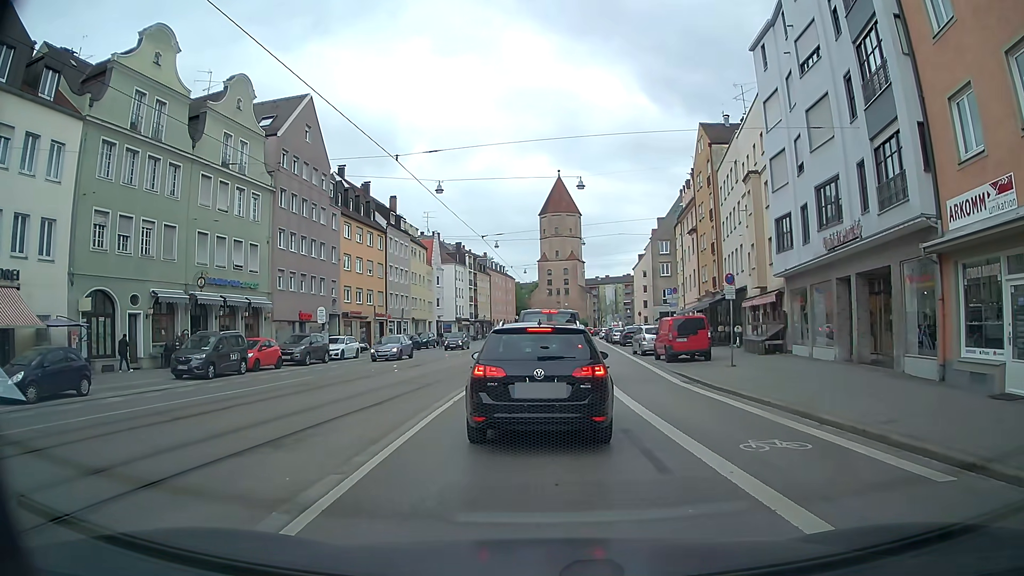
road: tertiary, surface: asphalt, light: Day
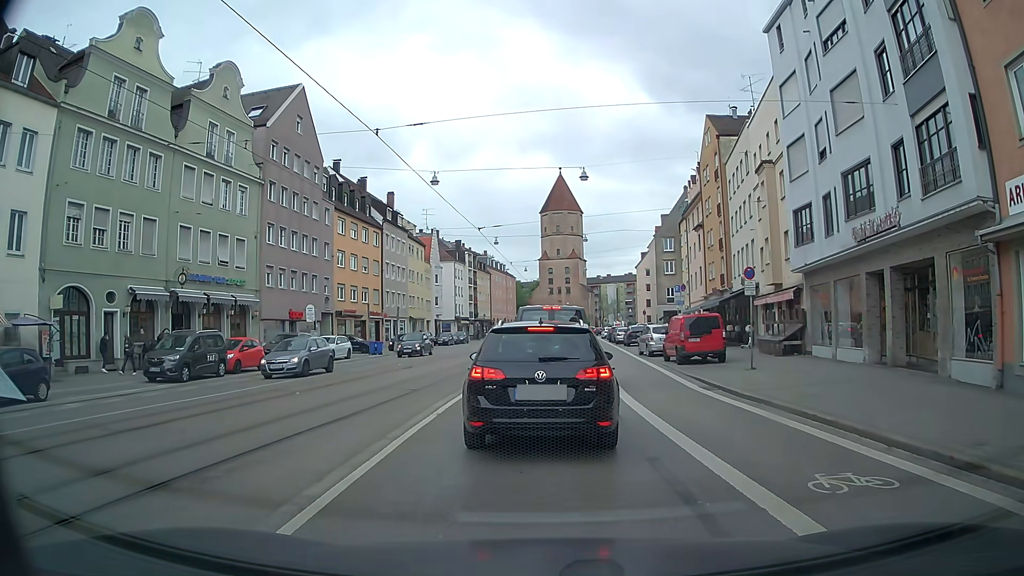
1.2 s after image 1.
(0.0, +2.1) m; +2°
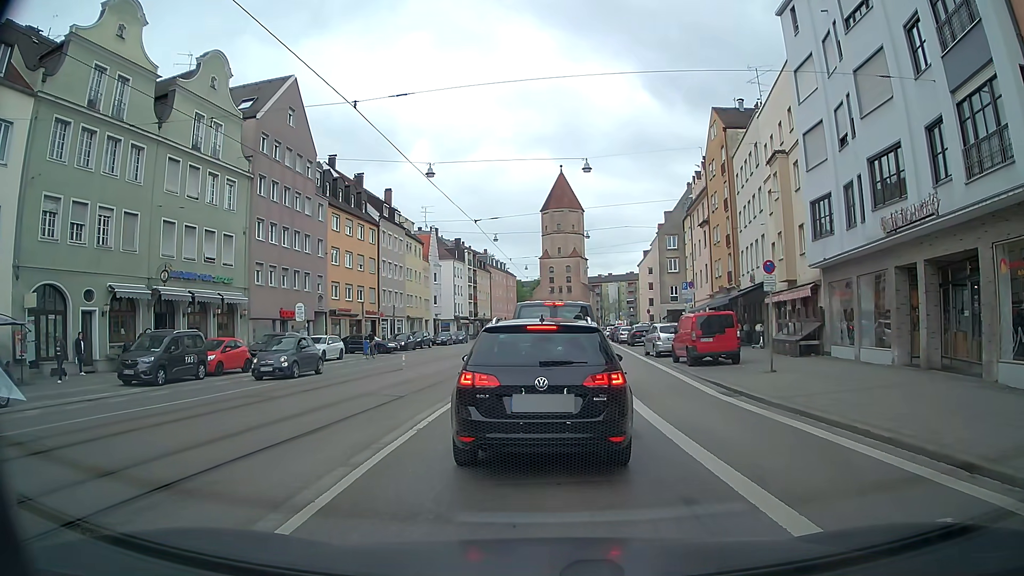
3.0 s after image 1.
(0.0, +1.7) m; 0°
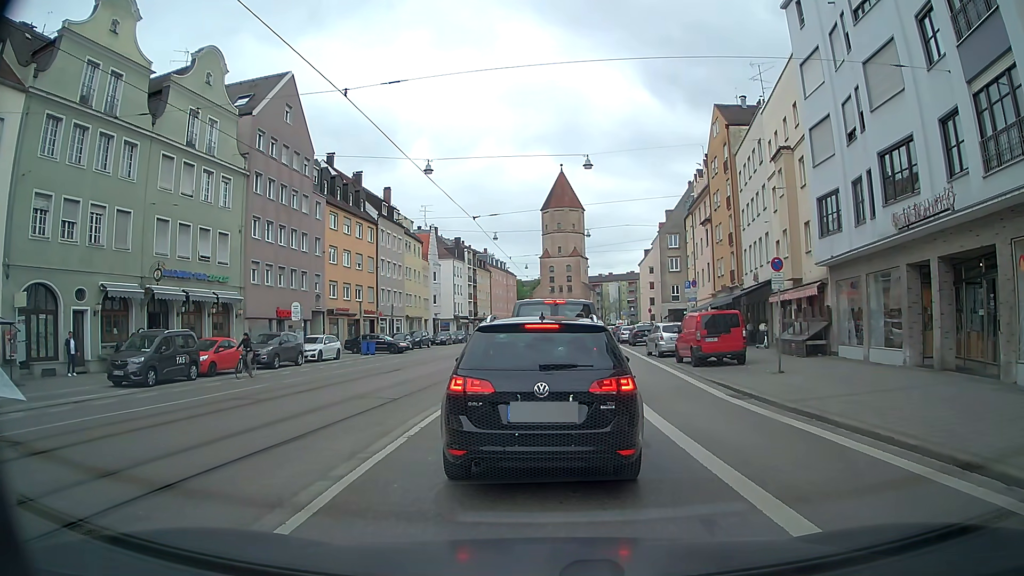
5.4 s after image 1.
(0.0, +0.7) m; 0°
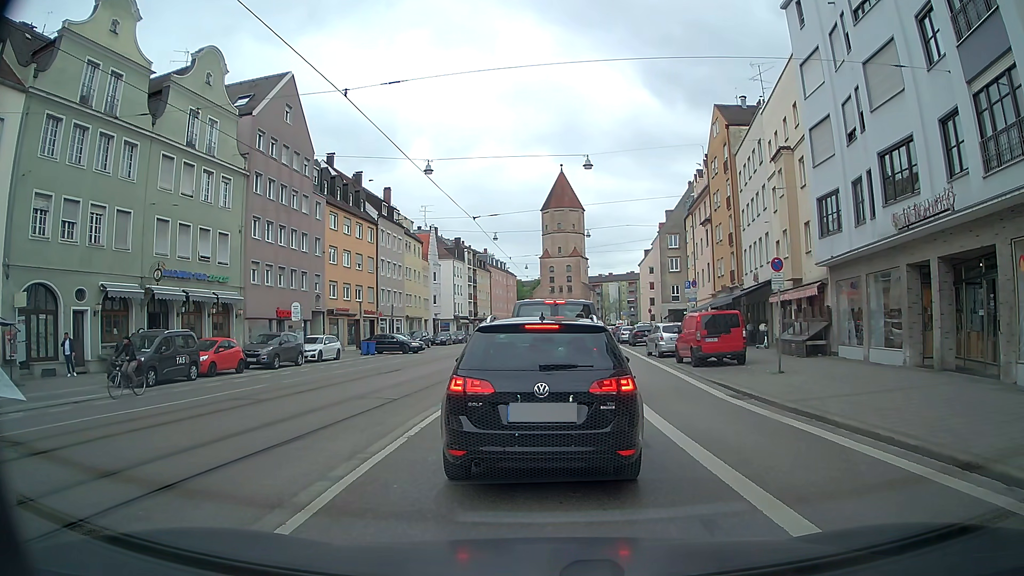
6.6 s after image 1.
(0.0, 0.0) m; 0°
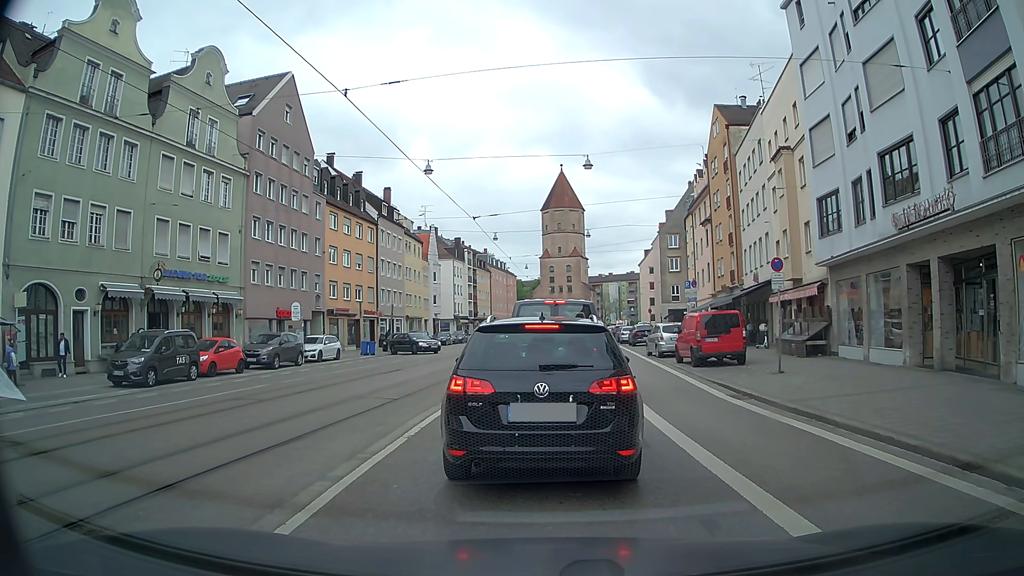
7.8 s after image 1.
(0.0, 0.0) m; 0°
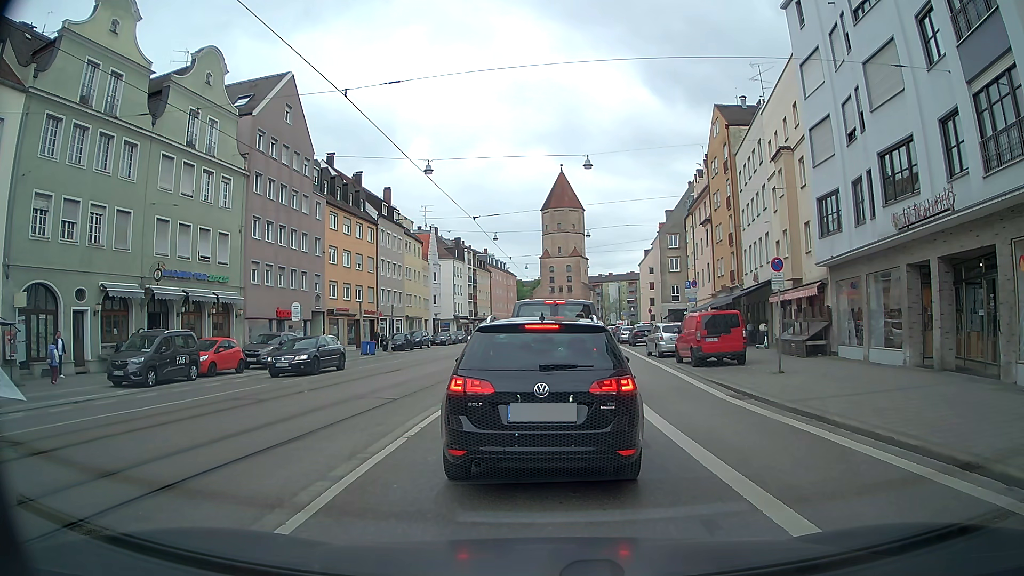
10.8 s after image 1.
(0.0, 0.0) m; 0°
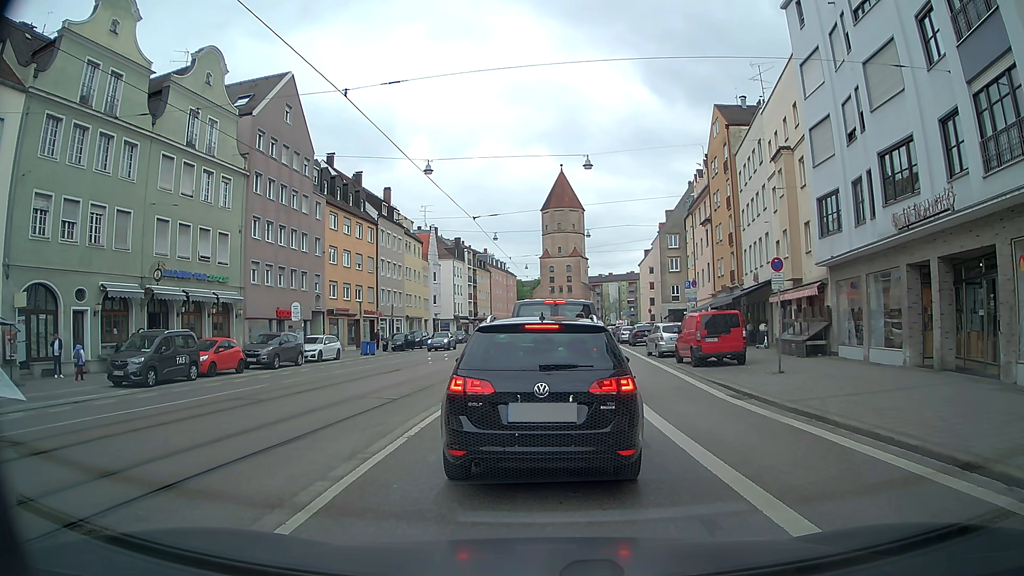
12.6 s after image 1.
(0.0, 0.0) m; 0°
